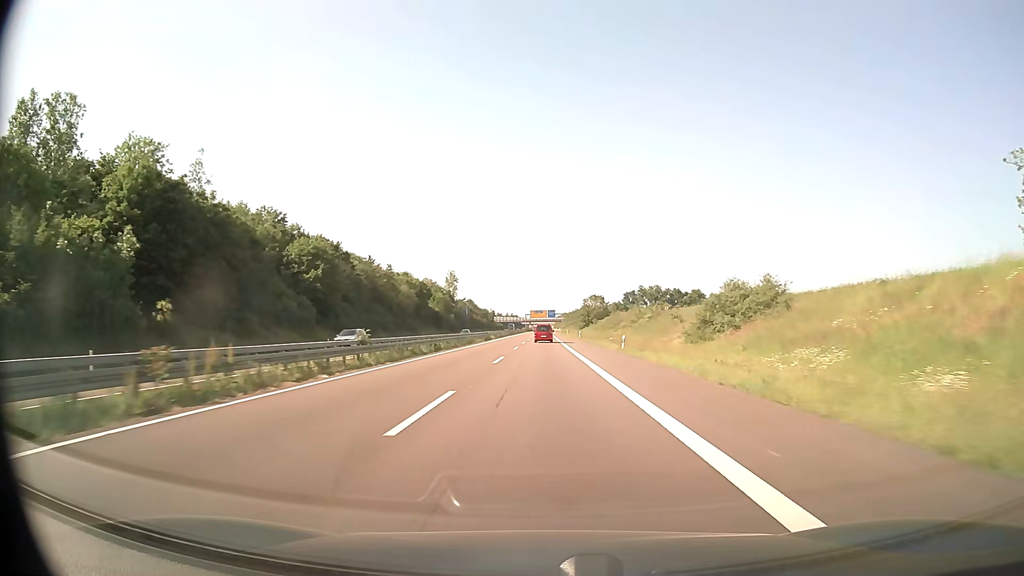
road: trunk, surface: asphalt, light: Day
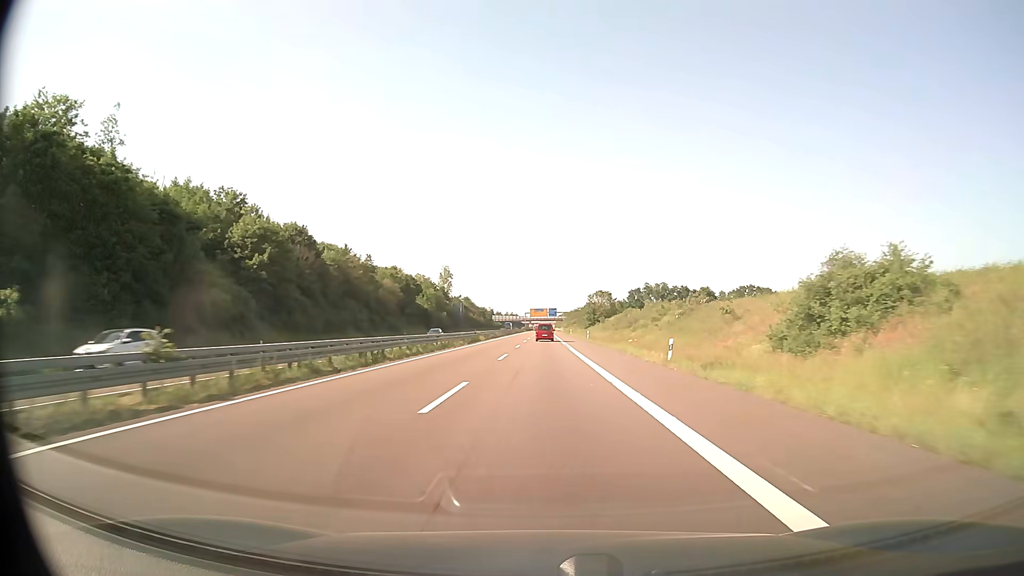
(0.0, +15.8) m; 0°
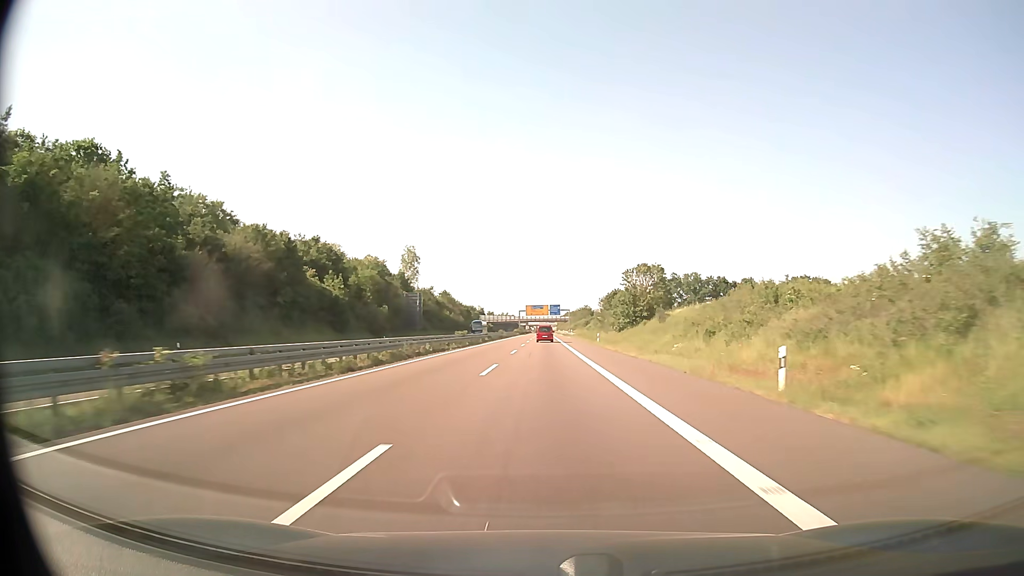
(0.0, +63.1) m; 0°
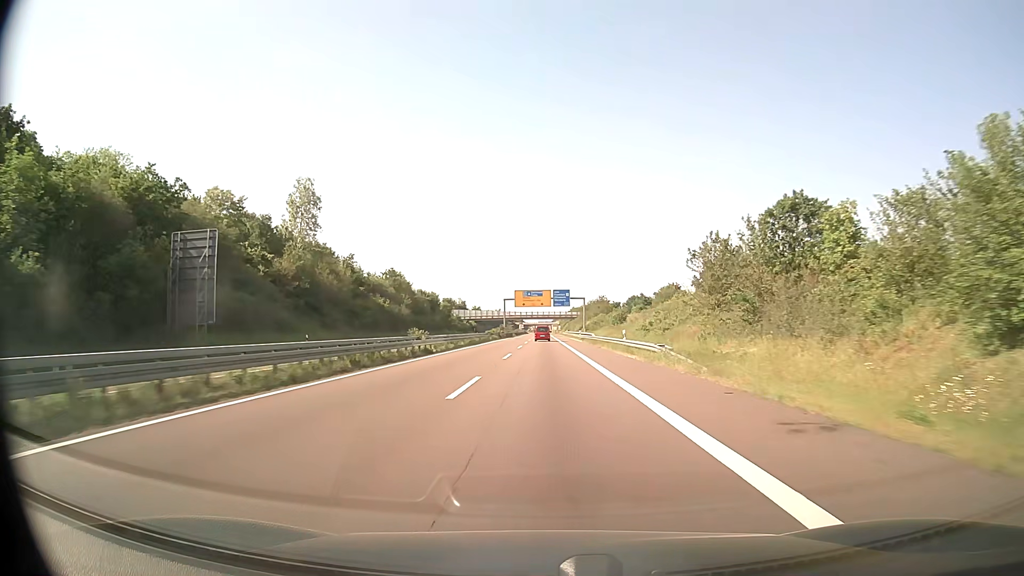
(+0.1, +79.0) m; 0°
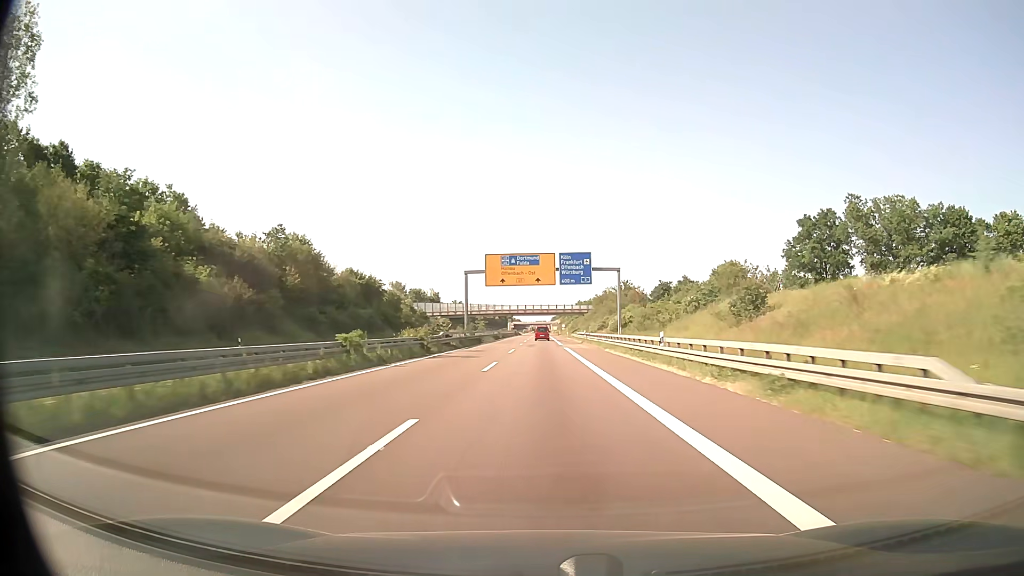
(+0.1, +63.1) m; 0°
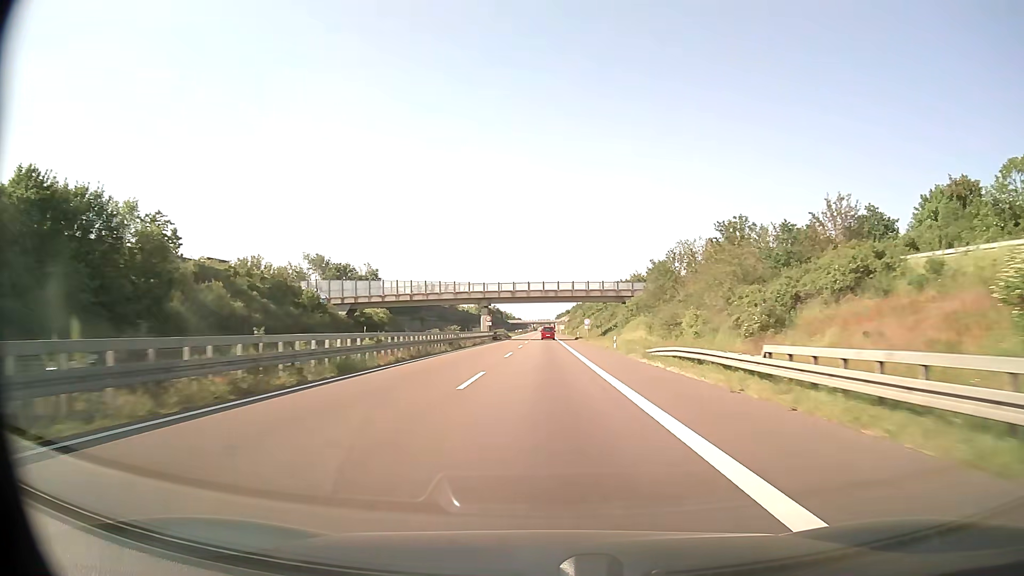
(-0.3, +79.0) m; 0°
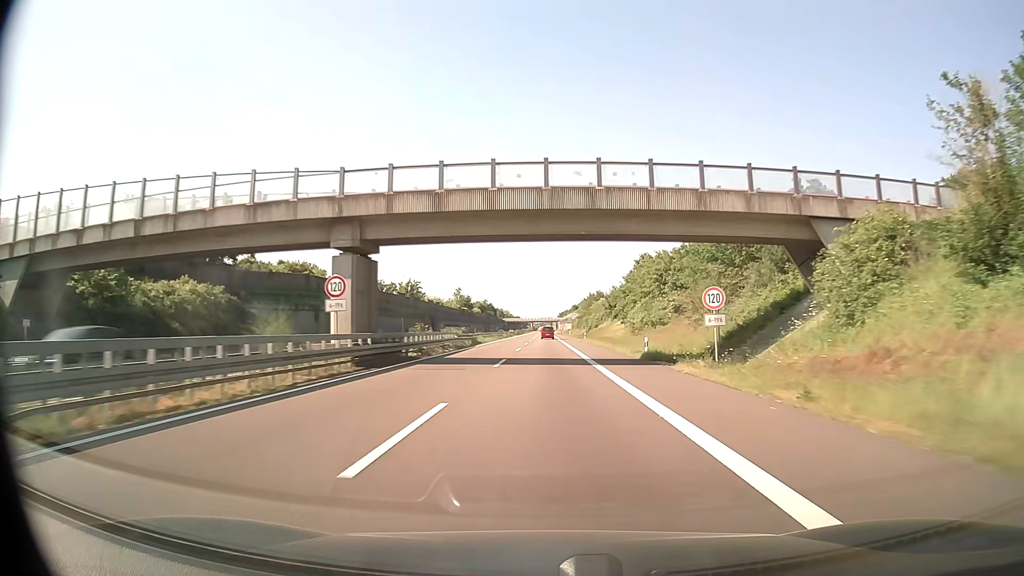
(-0.2, +63.3) m; 0°
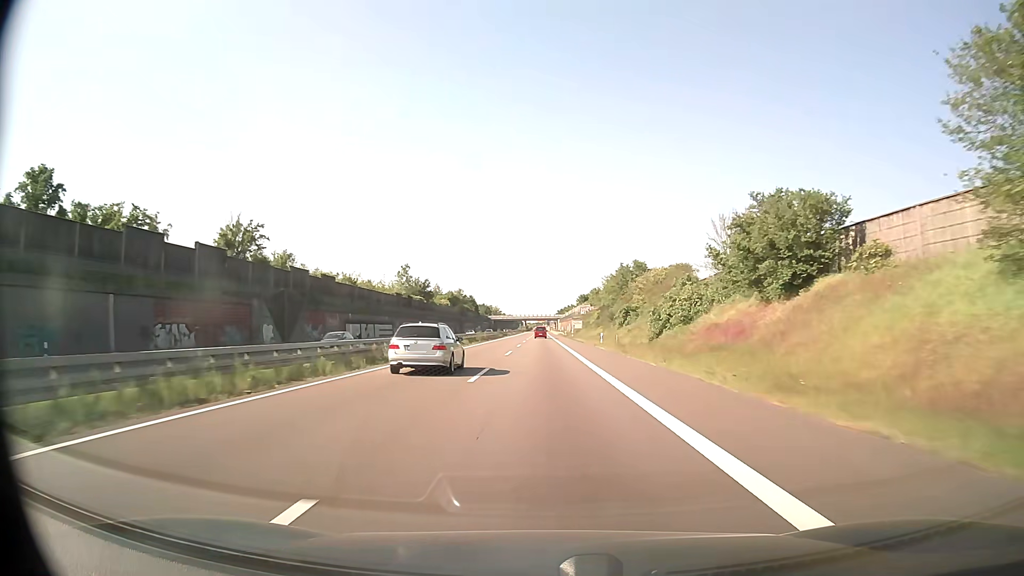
(+0.2, +79.2) m; 0°
(0, +10) (0, +20) (0, +30) (0, +40) (0, +50) (0, +60) (0, +70) (0, +80) (0, +90) (0, +100) m
